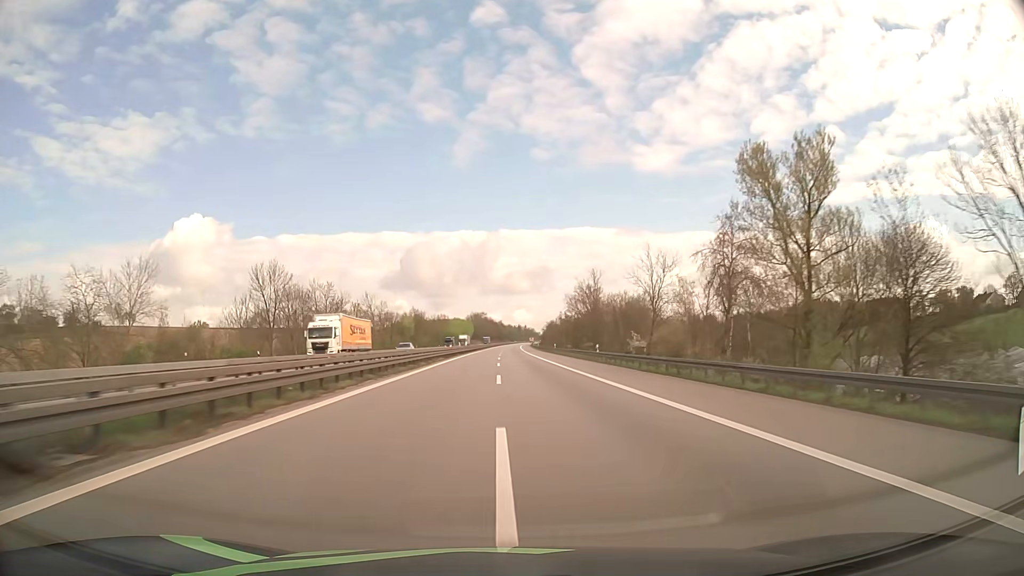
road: motorway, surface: asphalt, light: Day
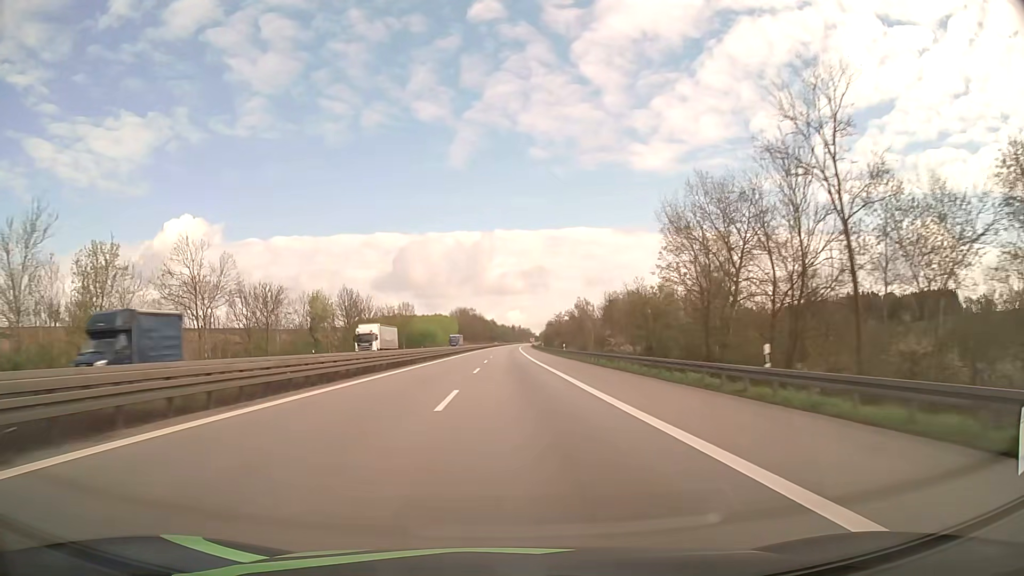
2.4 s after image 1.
(+0.4, +81.8) m; 0°
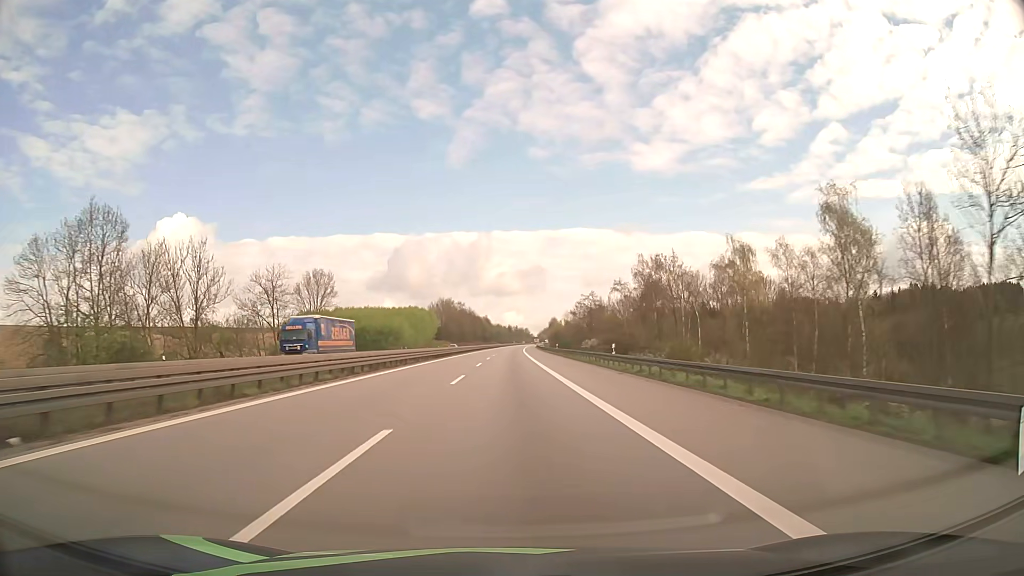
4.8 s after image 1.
(+0.3, +81.9) m; 0°
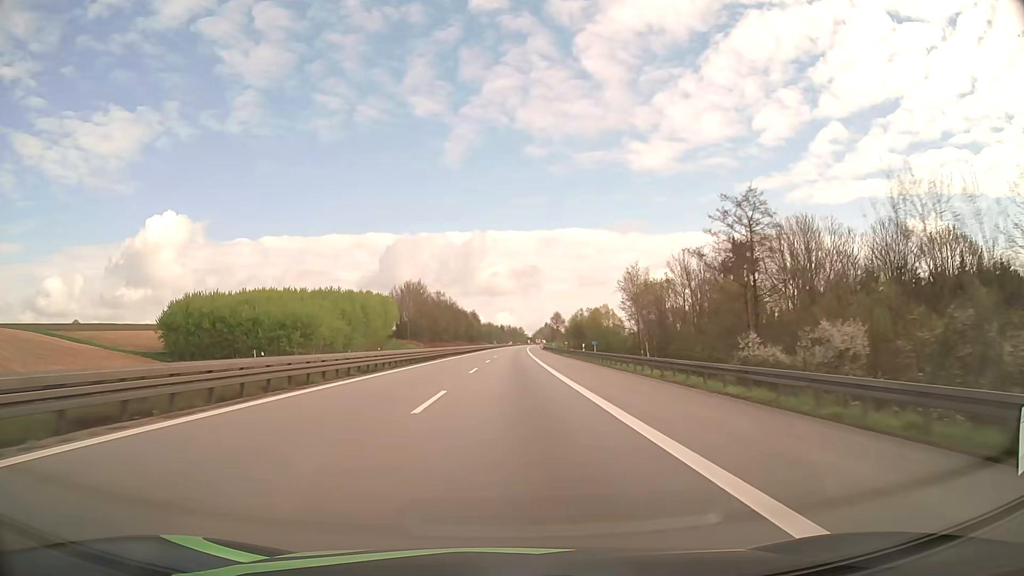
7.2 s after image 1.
(+0.4, +81.9) m; +1°
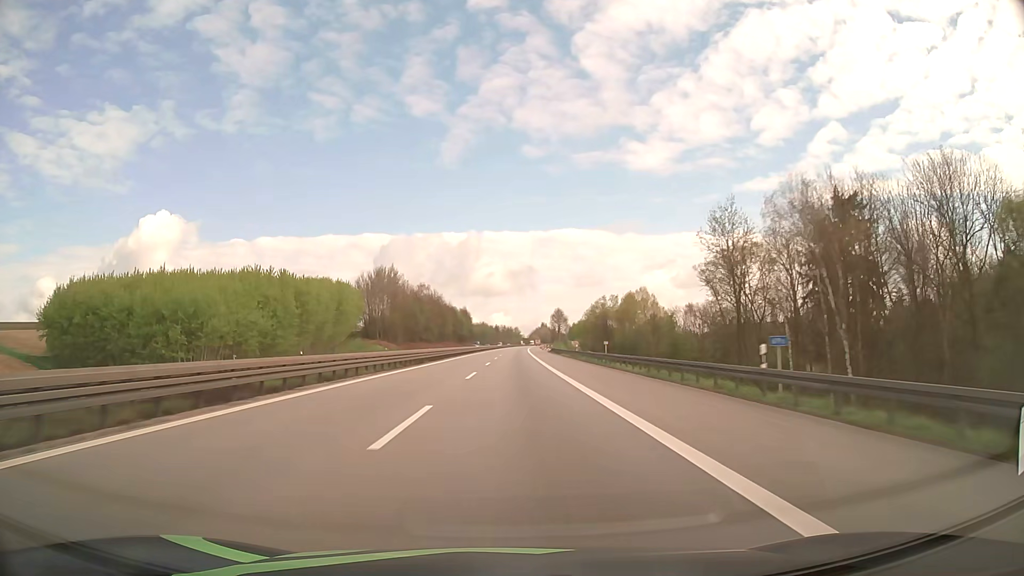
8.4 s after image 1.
(+0.1, +40.9) m; 0°
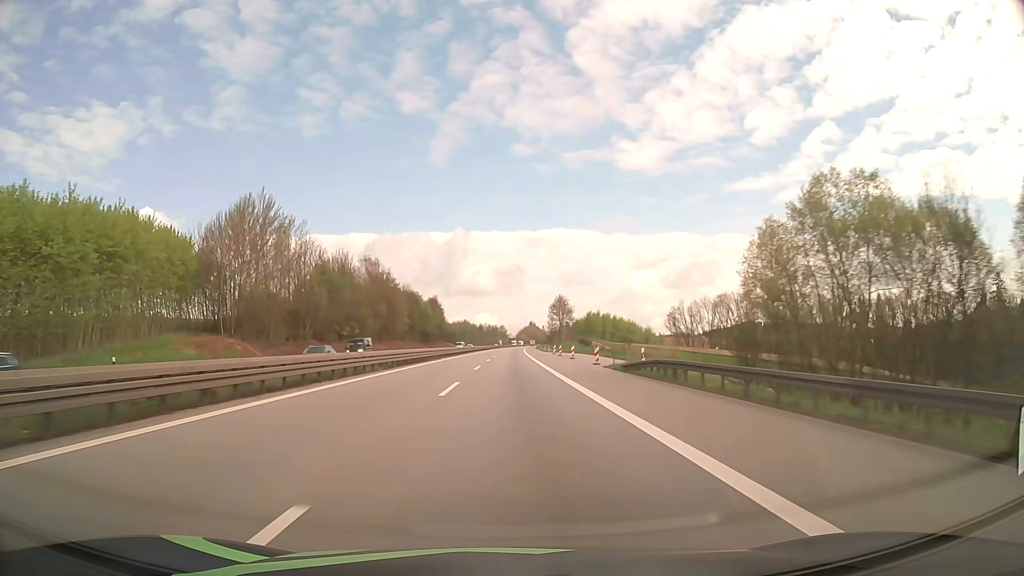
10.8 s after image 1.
(+0.9, +81.9) m; +1°
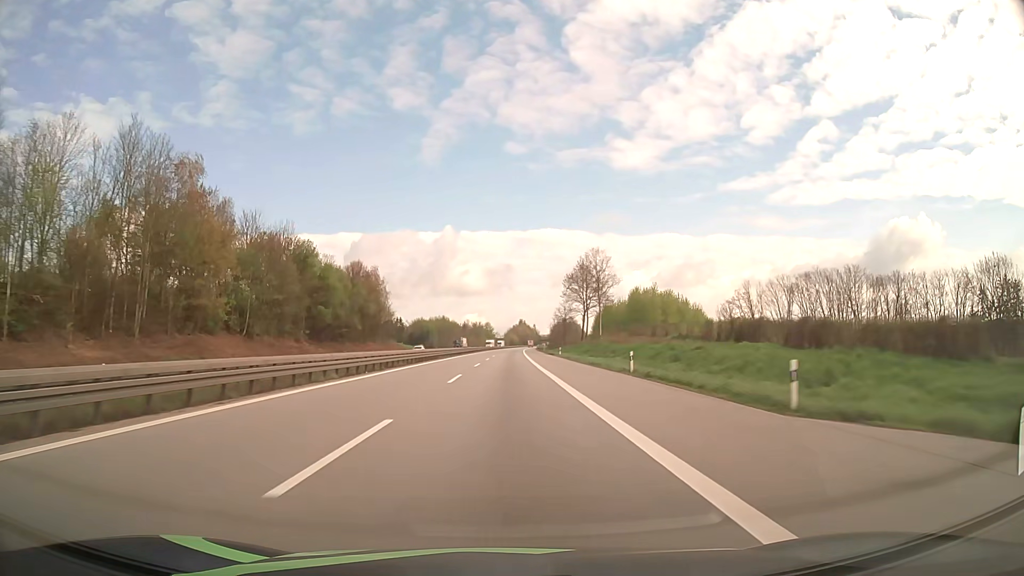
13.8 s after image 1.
(+1.2, +102.3) m; +1°
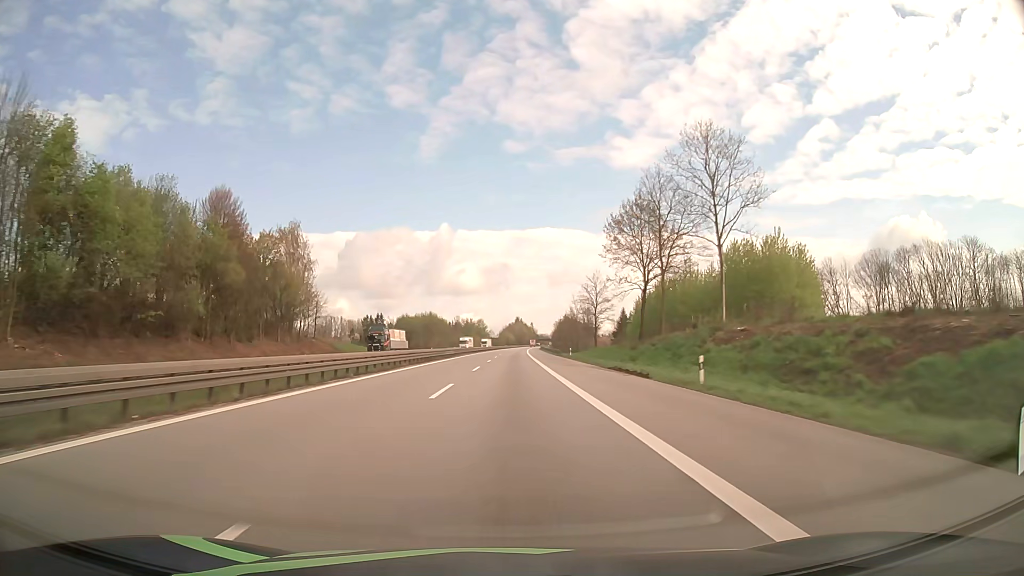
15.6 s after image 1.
(+0.2, +61.5) m; 0°
(0, +10) (0, +20) (0, +30) (0, +40) (0, +50) (0, +60) (0, +70) (0, +80) (+1, +90) (+1, +100) m
